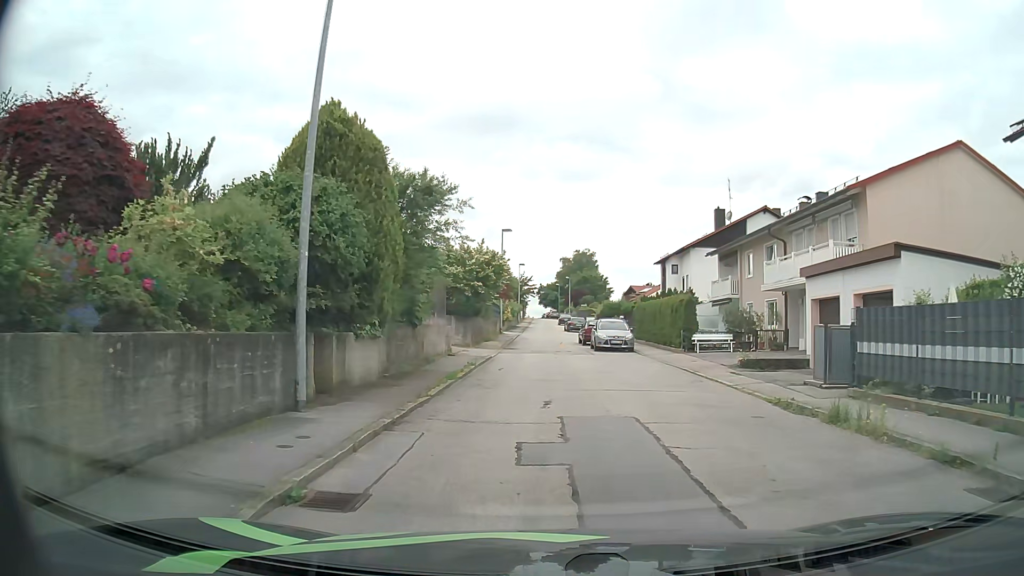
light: Day
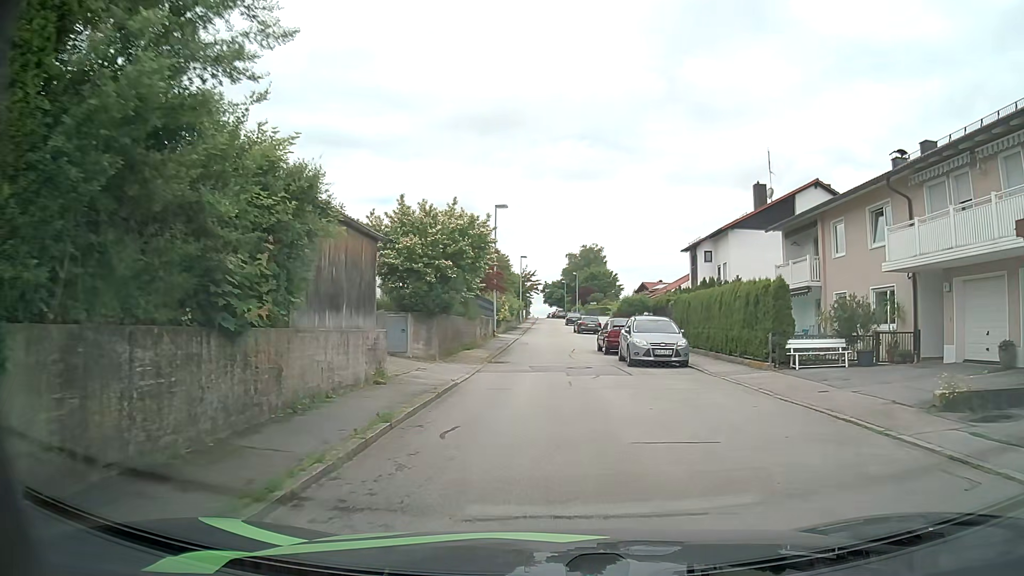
(0.0, +11.1) m; 0°
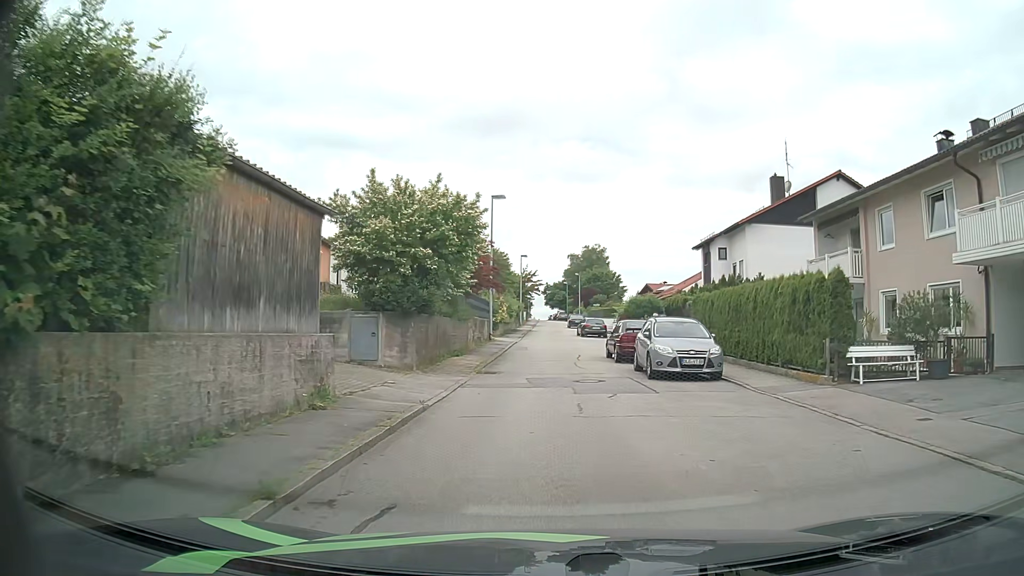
(0.0, +3.8) m; 0°
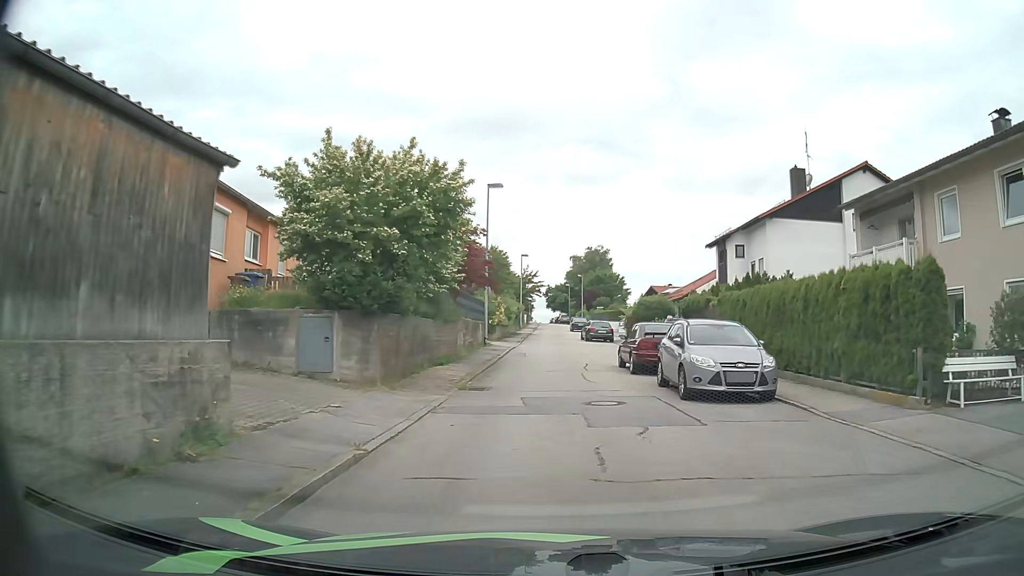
(0.0, +3.9) m; 0°
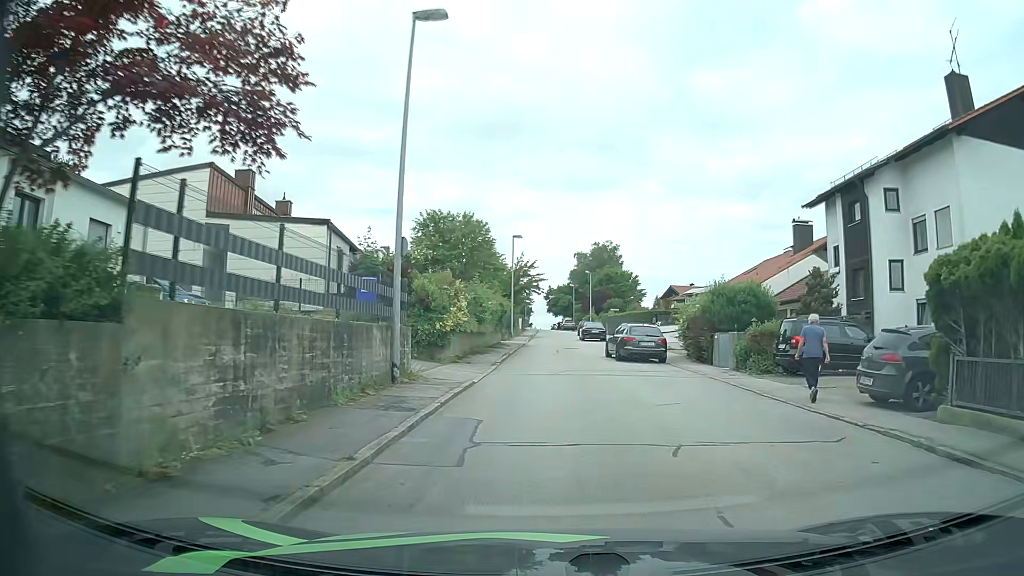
(-0.3, +20.0) m; -1°
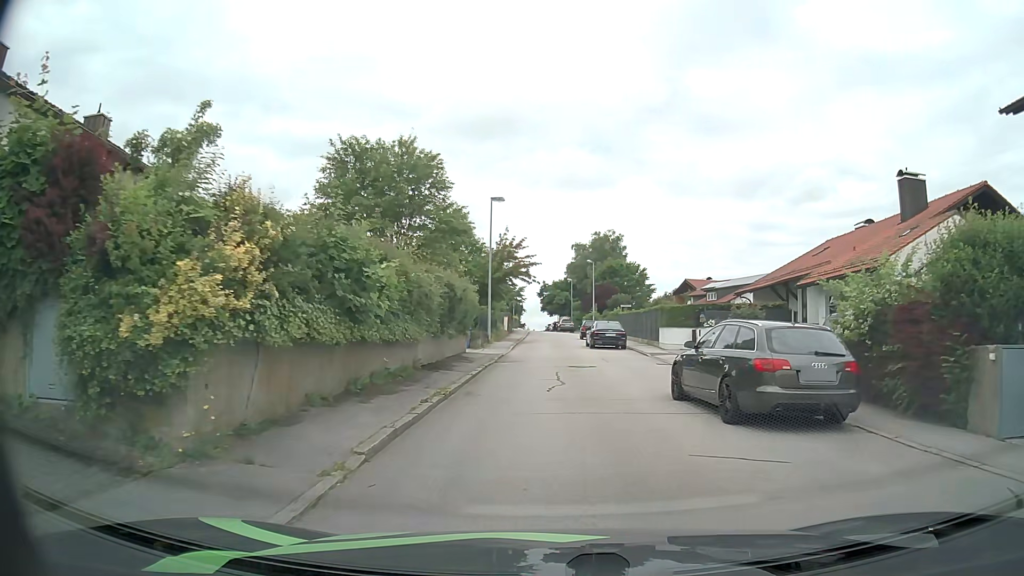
(+0.1, +16.3) m; +1°
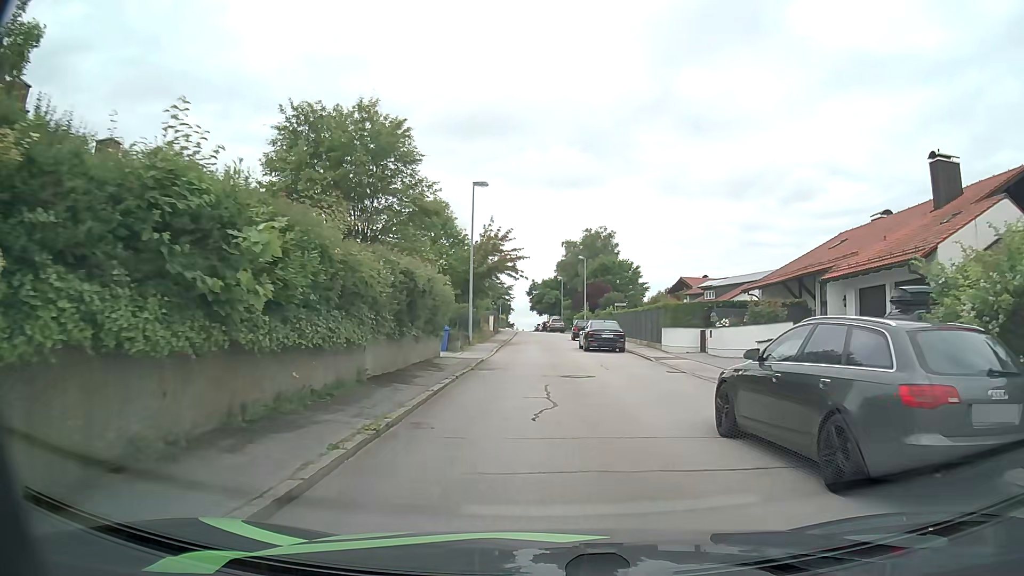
(0.0, +4.0) m; 0°
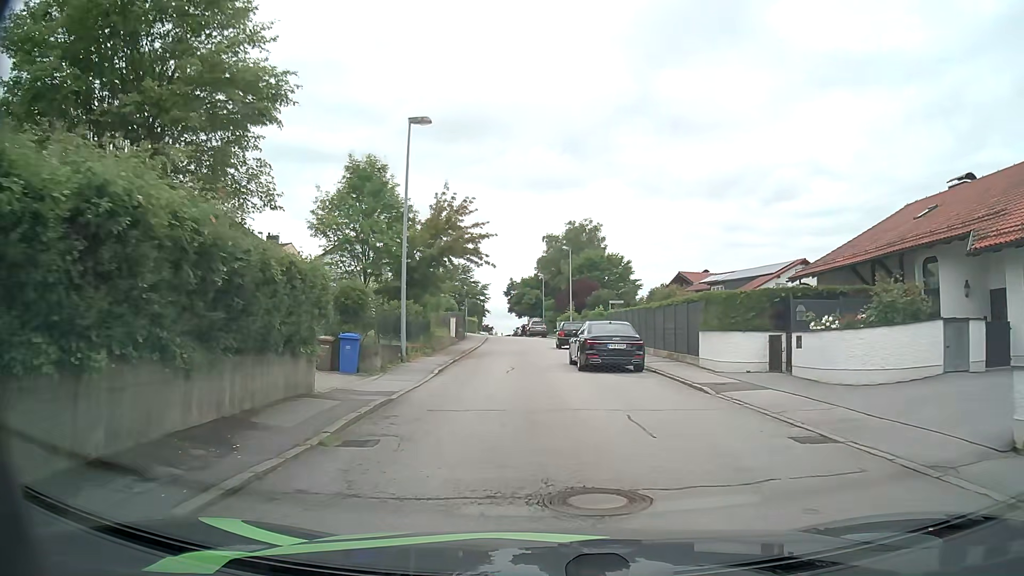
(+0.3, +11.4) m; +2°
